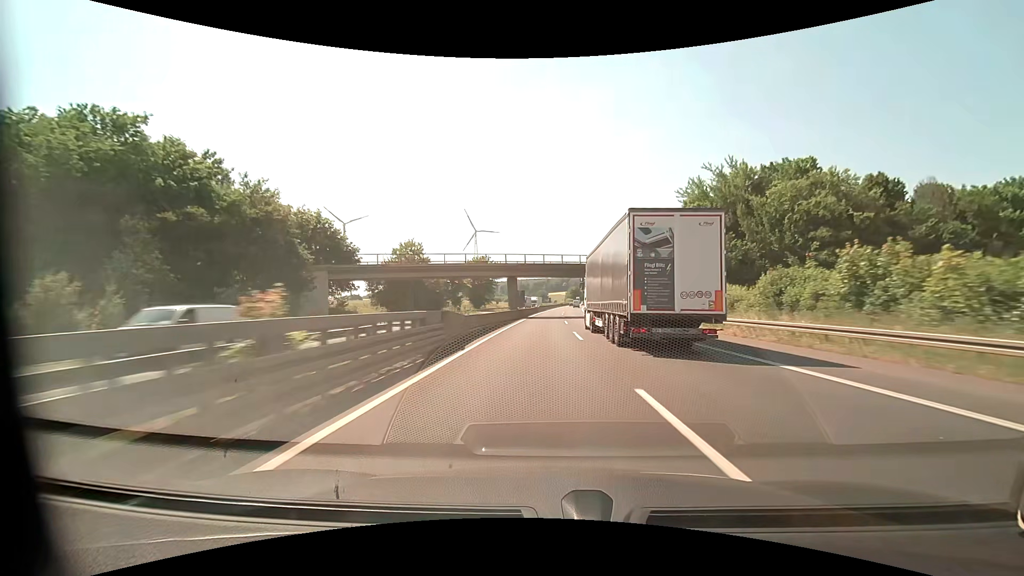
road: motorway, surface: asphalt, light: Day
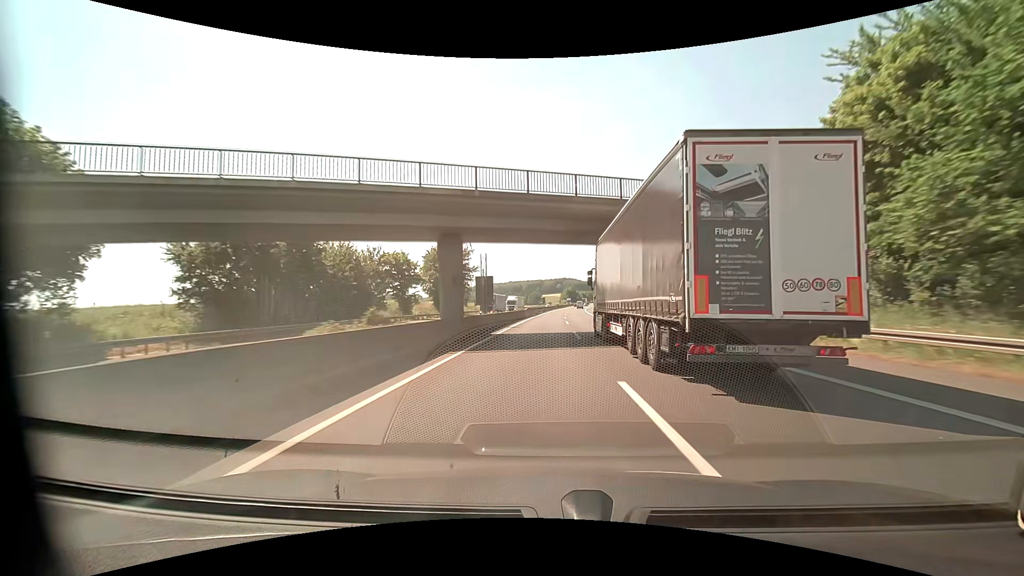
(+0.3, +35.3) m; +1°
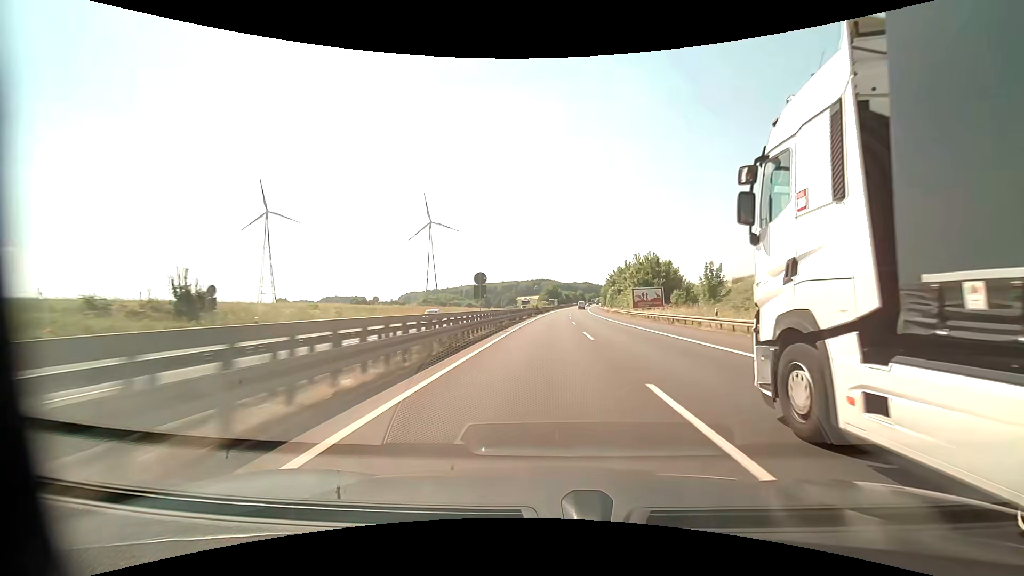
(+2.4, +90.3) m; +3°
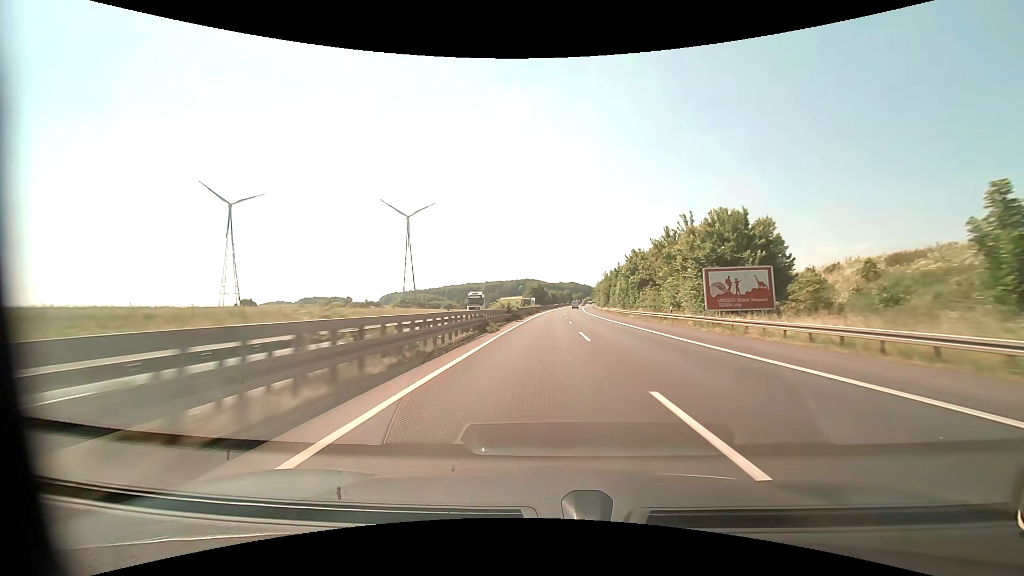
(+0.5, +36.8) m; +1°
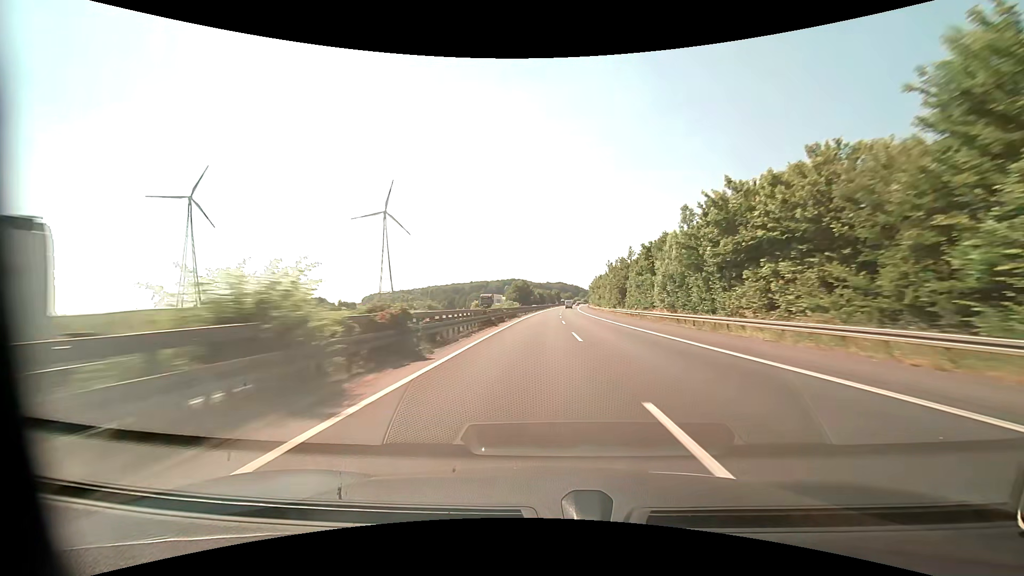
(+0.6, +37.0) m; +2°
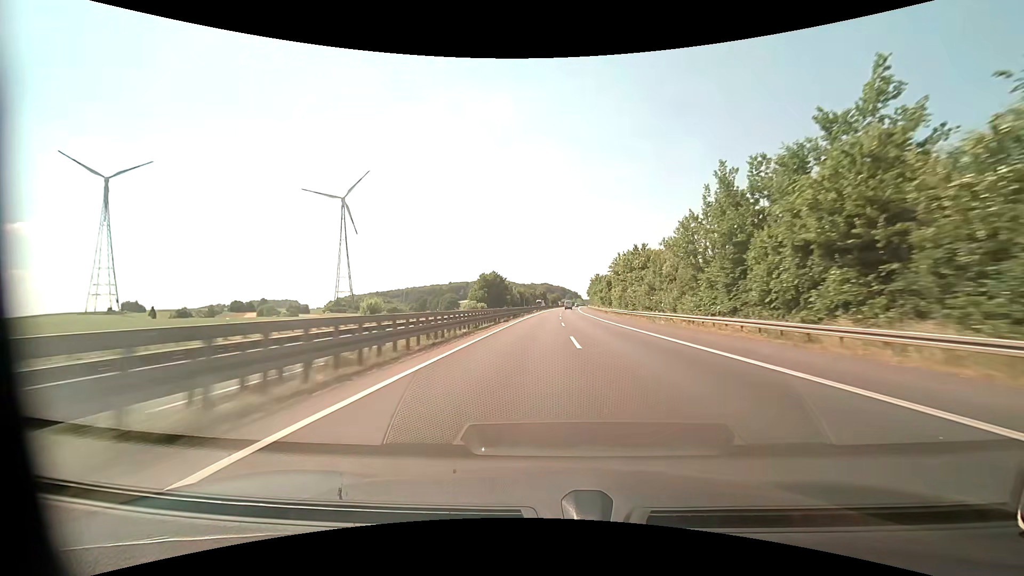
(+1.1, +75.0) m; +2°
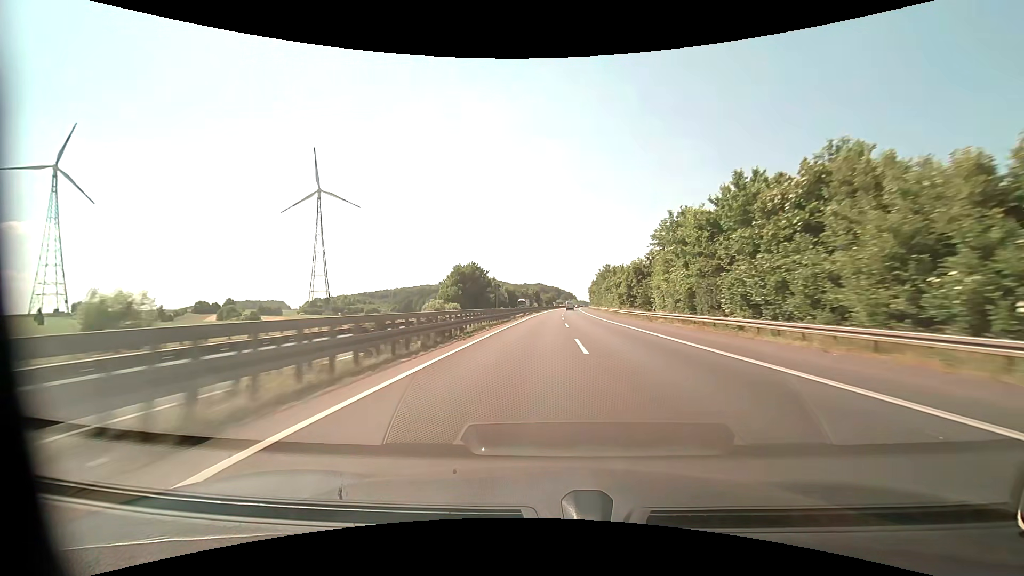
(+0.2, +37.8) m; +1°
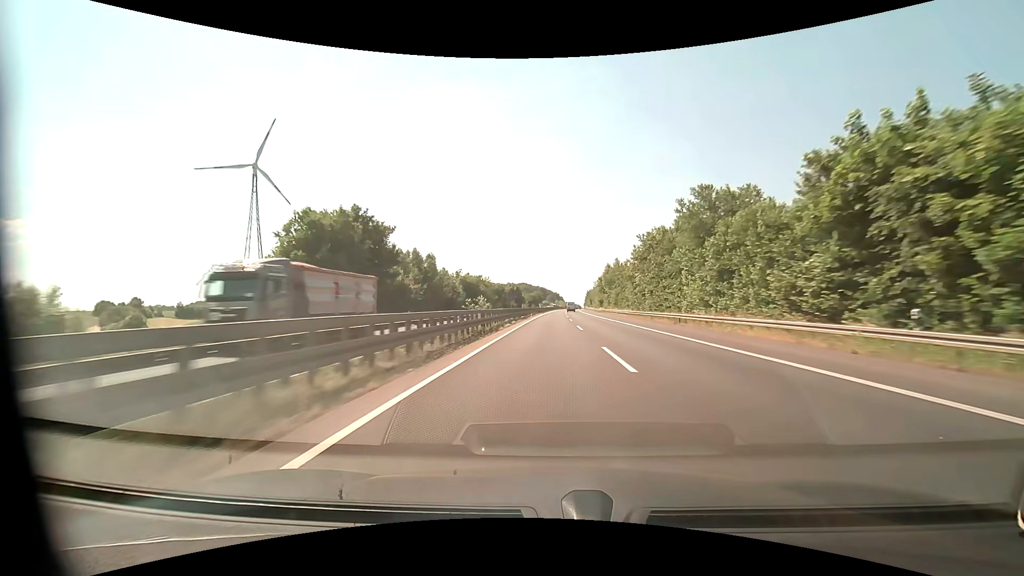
(+0.7, +75.8) m; +2°
(0, +10) (0, +20) (0, +30) (0, +40) (+1, +50) (+1, +60) (+1, +70) (+2, +80) (+2, +90) (+3, +100) m
